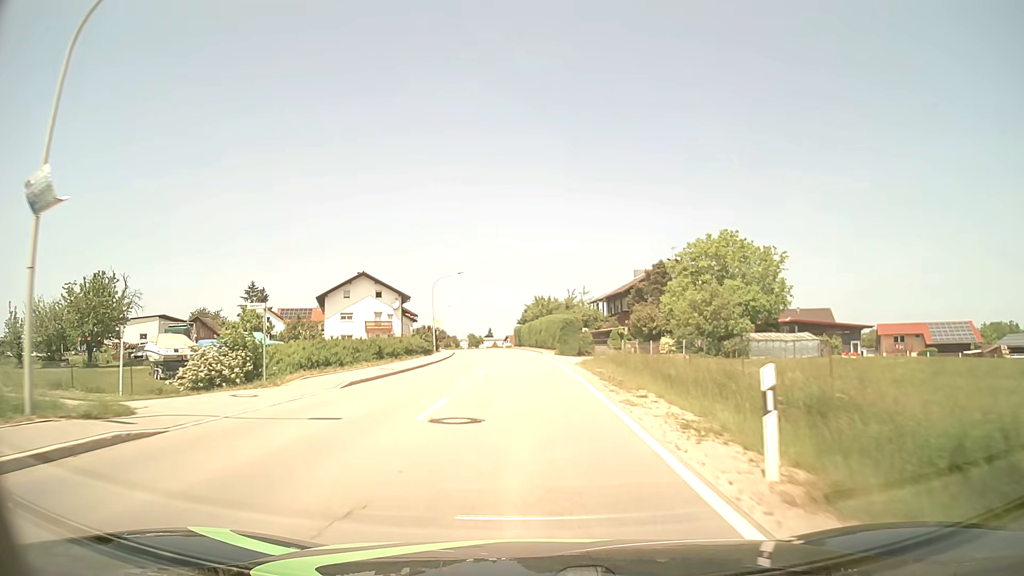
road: tertiary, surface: asphalt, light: Day
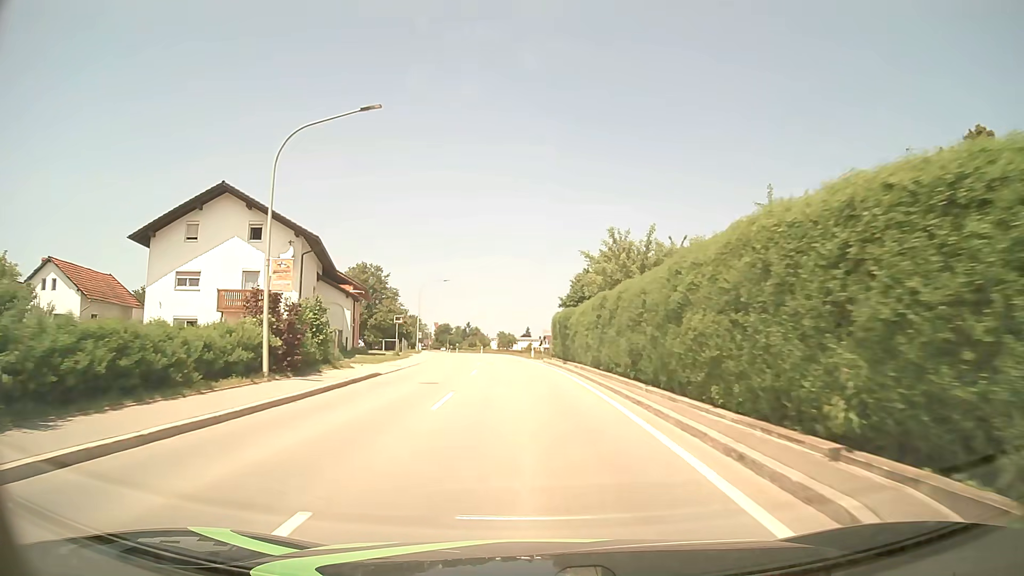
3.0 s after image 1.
(-1.3, +45.7) m; -4°
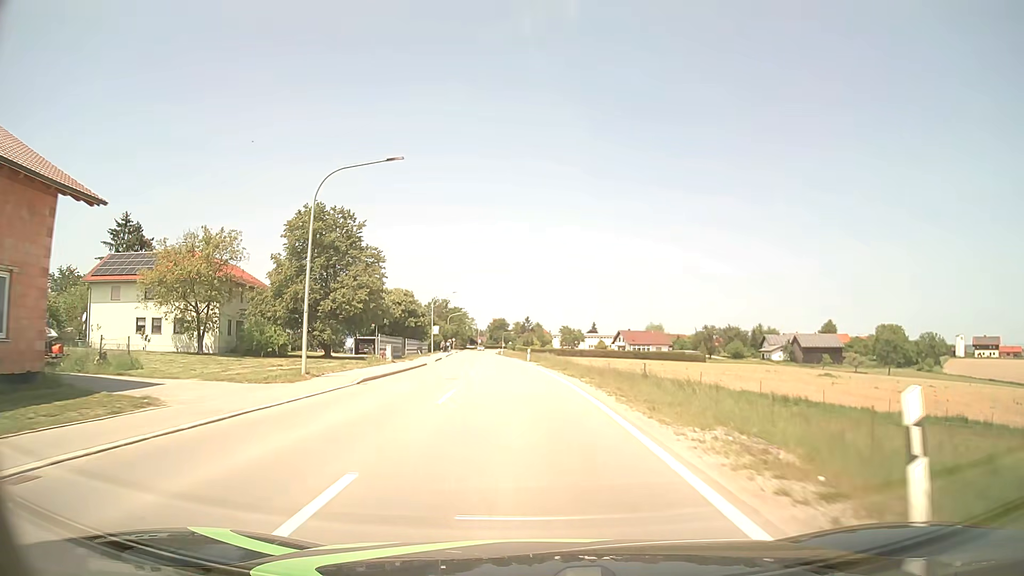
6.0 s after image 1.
(-2.0, +45.8) m; -5°
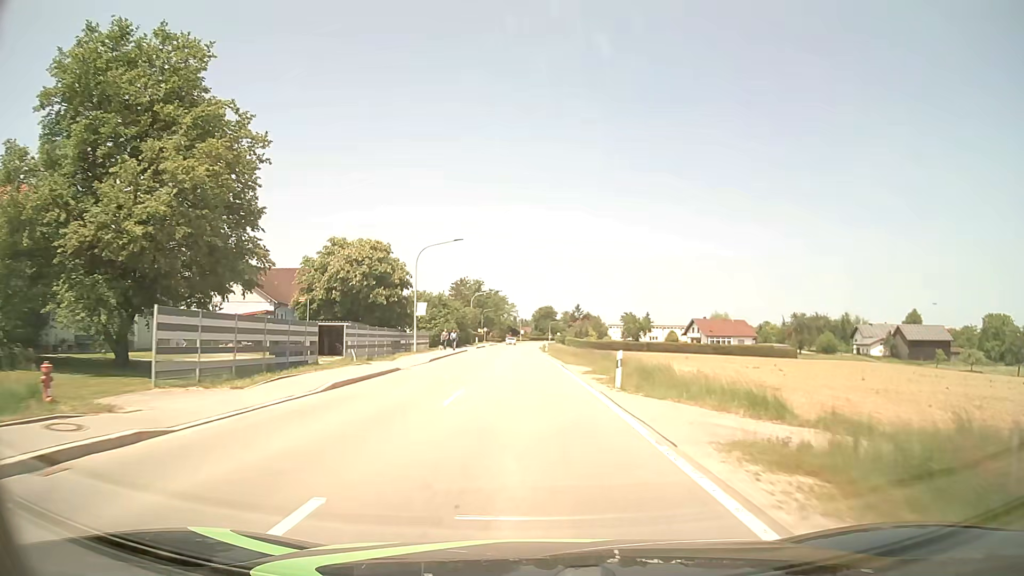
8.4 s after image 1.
(-1.4, +36.9) m; -4°
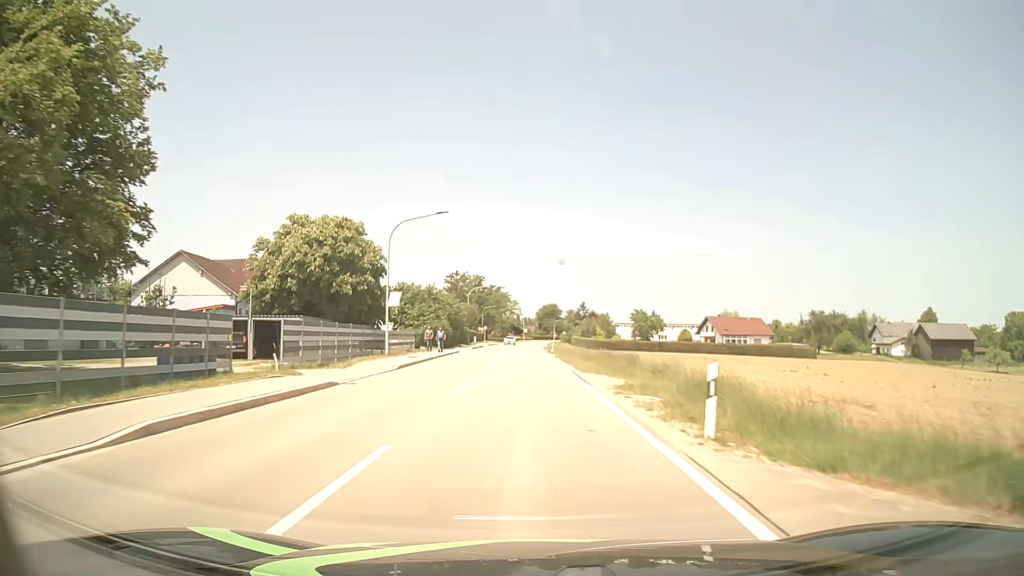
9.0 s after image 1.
(0.0, +9.3) m; 0°
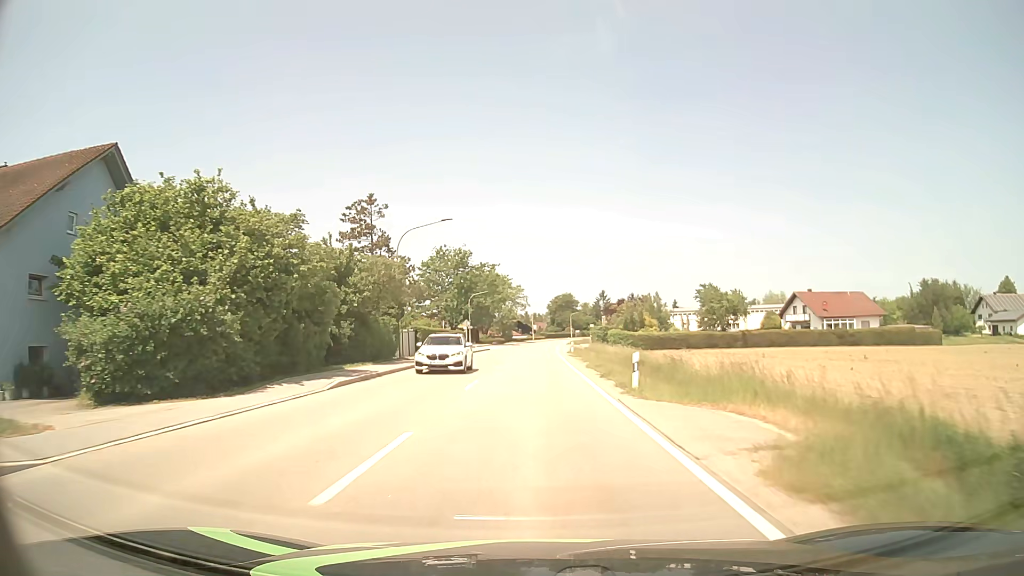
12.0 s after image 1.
(-0.5, +46.2) m; -1°
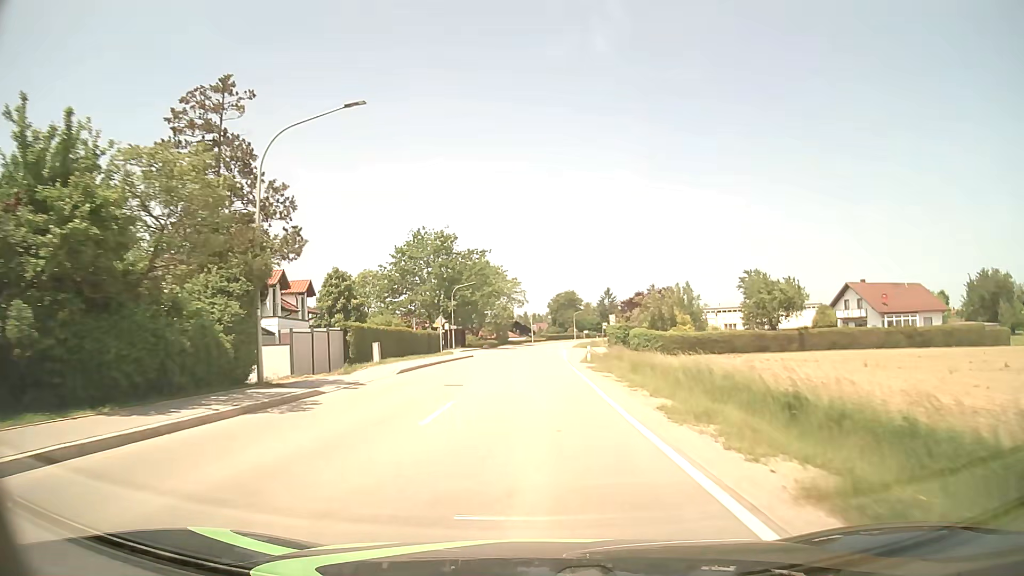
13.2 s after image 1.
(-0.1, +18.4) m; 0°
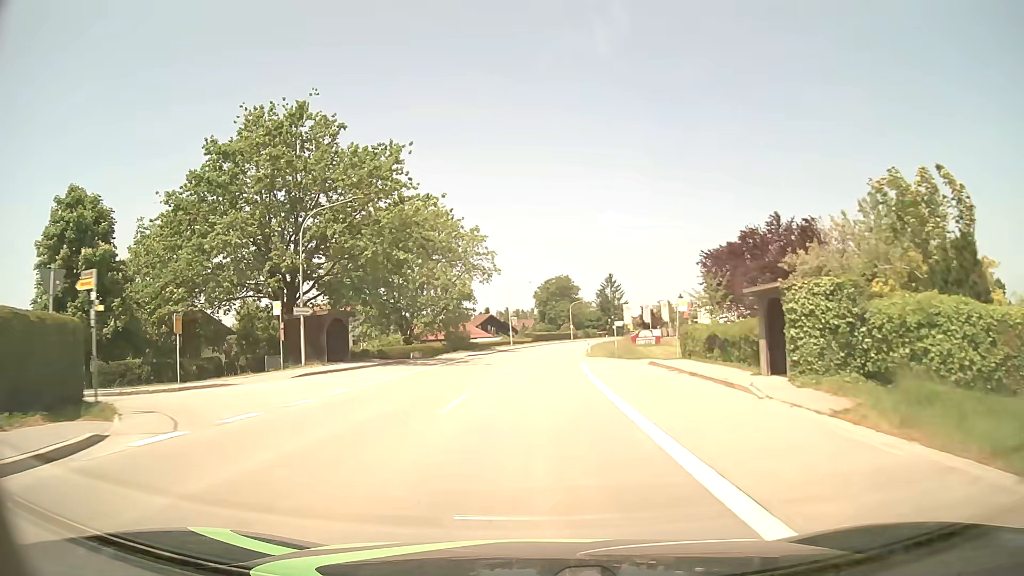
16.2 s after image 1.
(+0.3, +45.8) m; +1°
(0, +10) (0, +20) (+1, +30) (+1, +40) (+2, +50) (+2, +60) (+3, +70) (+5, +80) (+6, +90) (+8, +100) m
